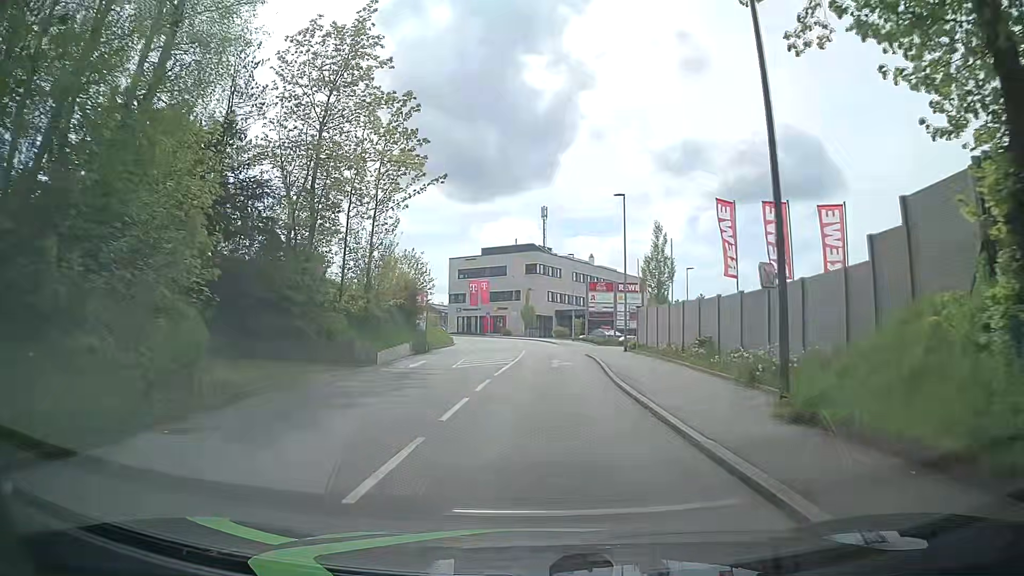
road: tertiary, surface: asphalt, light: Day
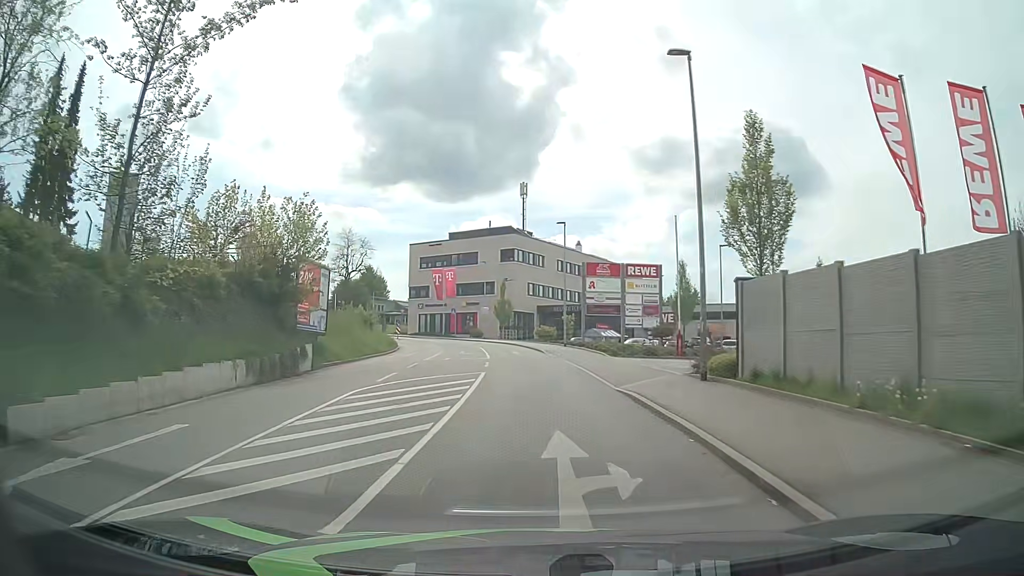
(+1.0, +19.1) m; +3°
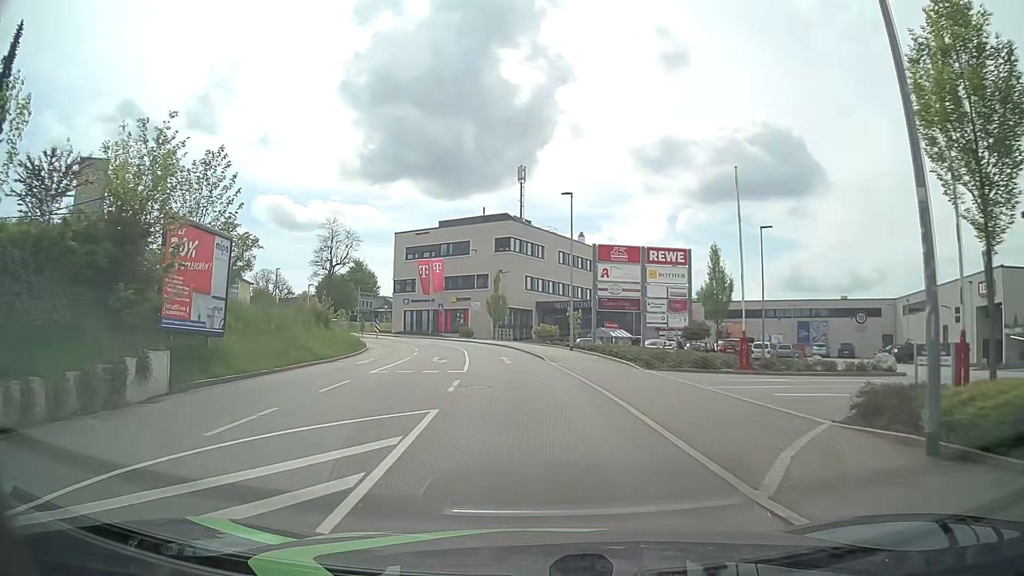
(+0.1, +9.6) m; +1°
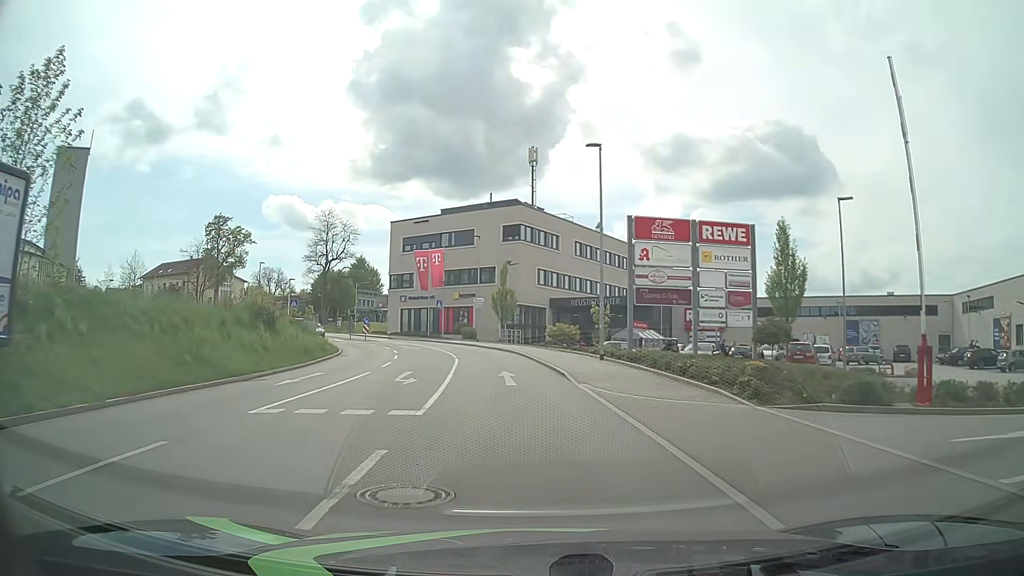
(-0.1, +9.6) m; -1°
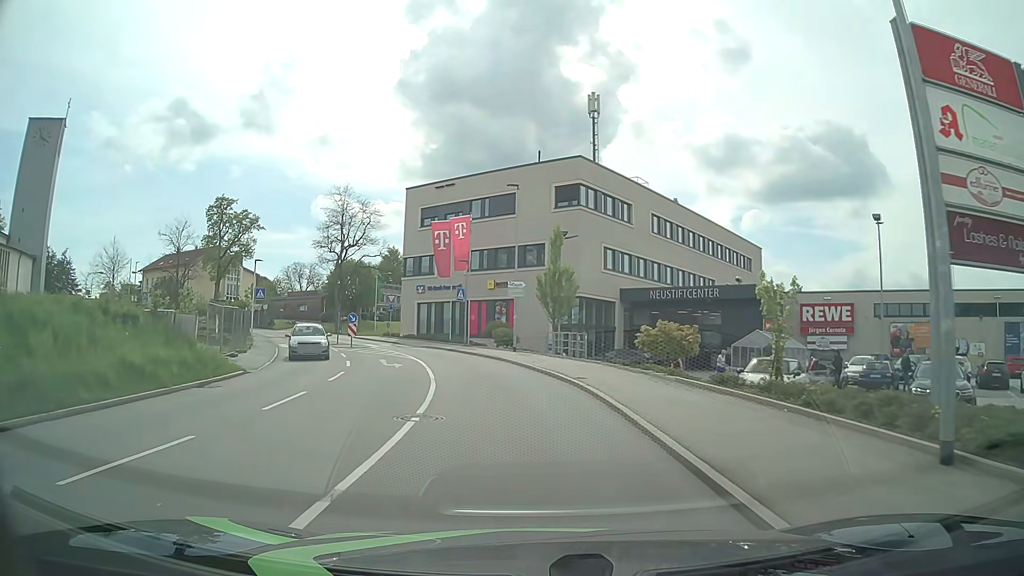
(-0.7, +19.3) m; -5°
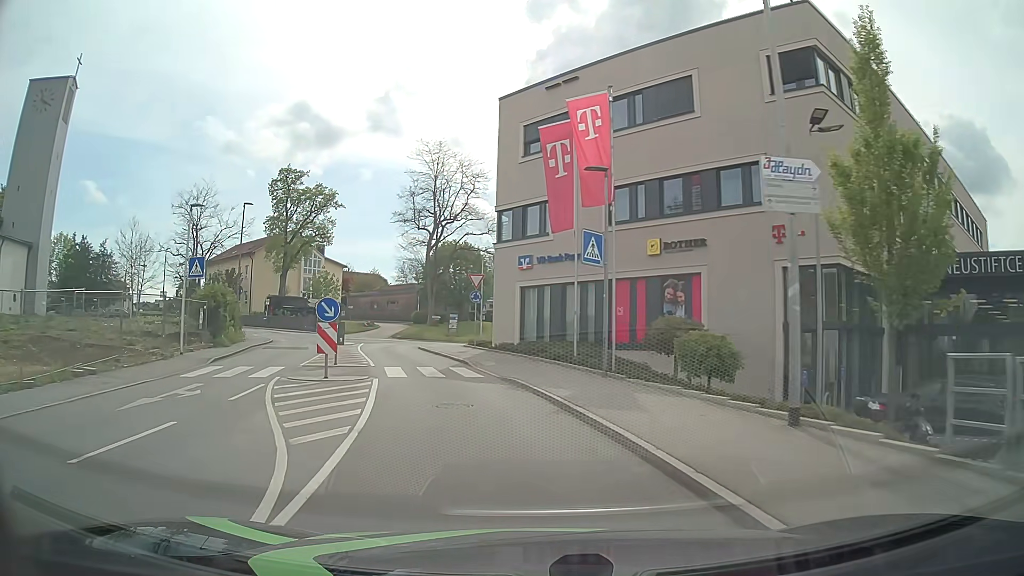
(-1.9, +24.0) m; -12°
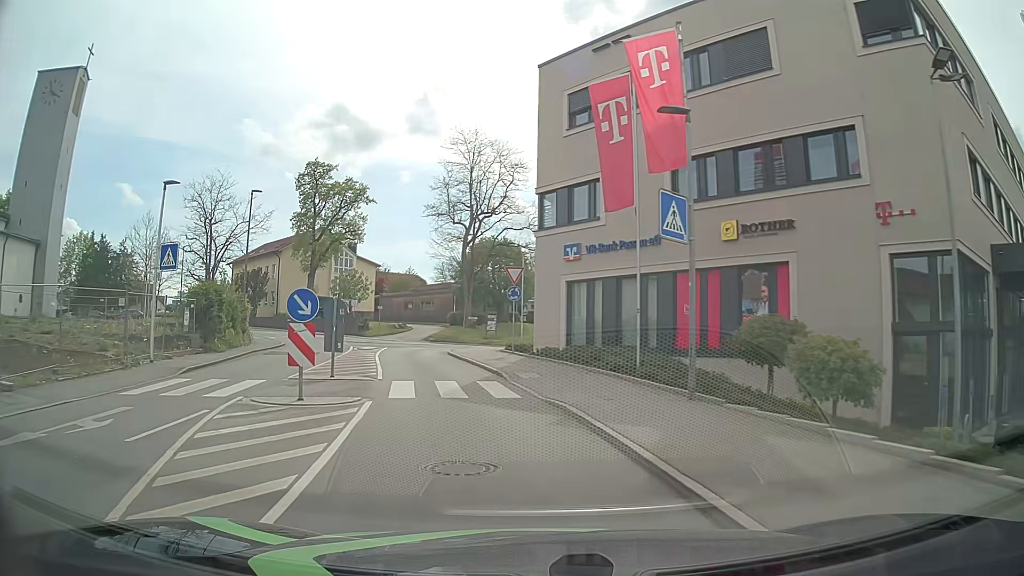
(-0.1, +4.8) m; -3°
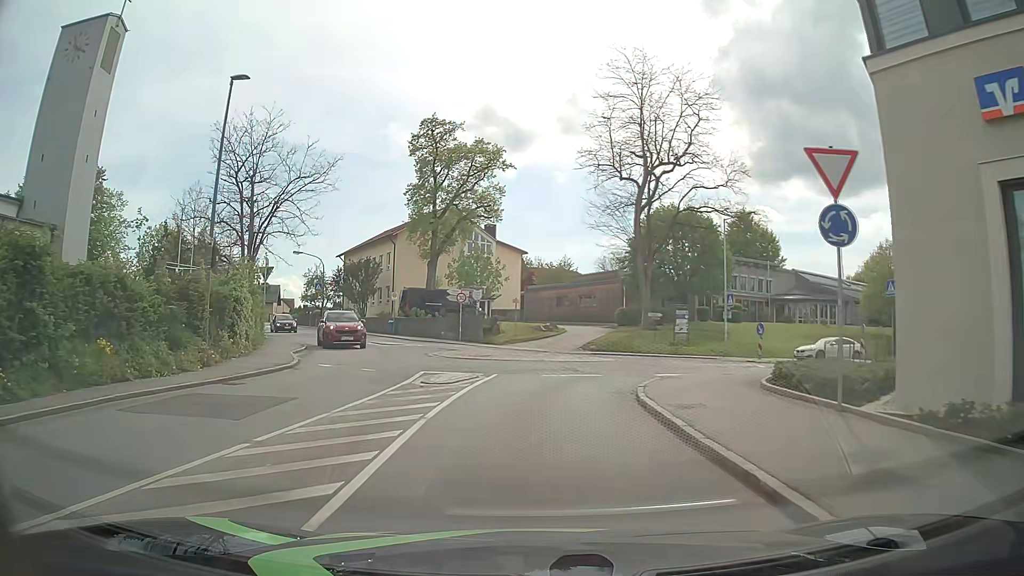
(-2.5, +18.6) m; -14°
